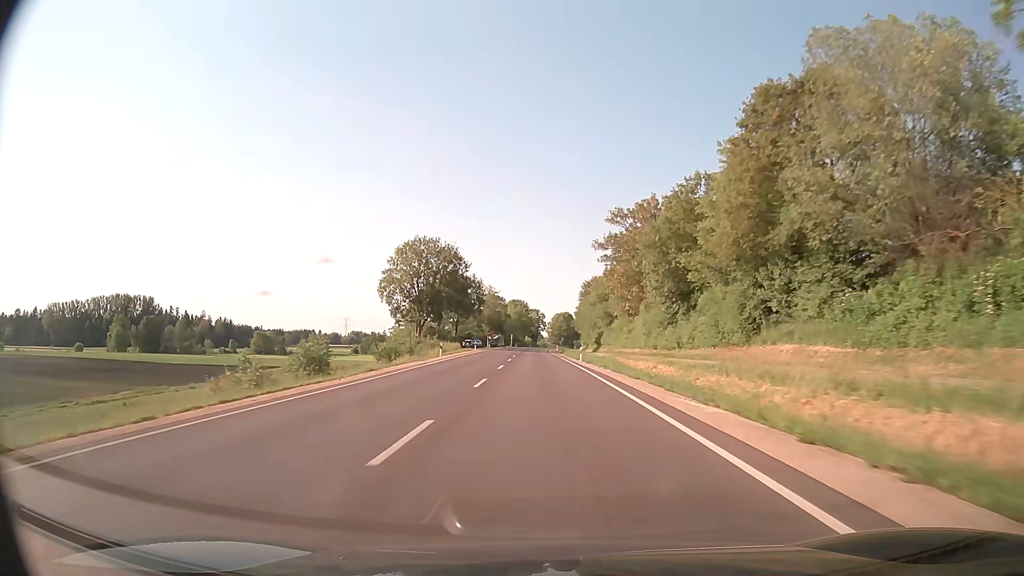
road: secondary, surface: asphalt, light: Day
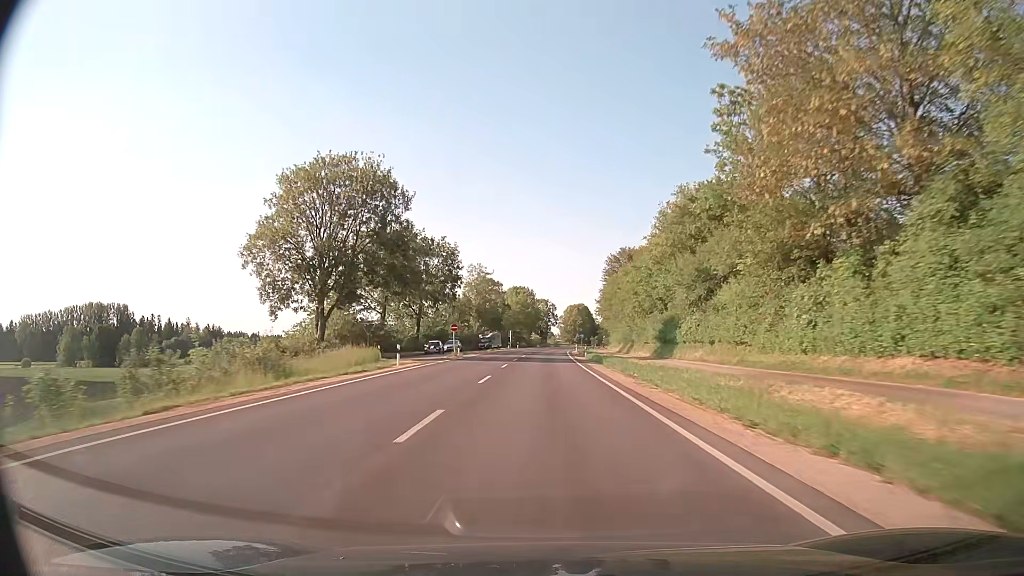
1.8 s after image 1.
(-0.6, +45.7) m; -1°
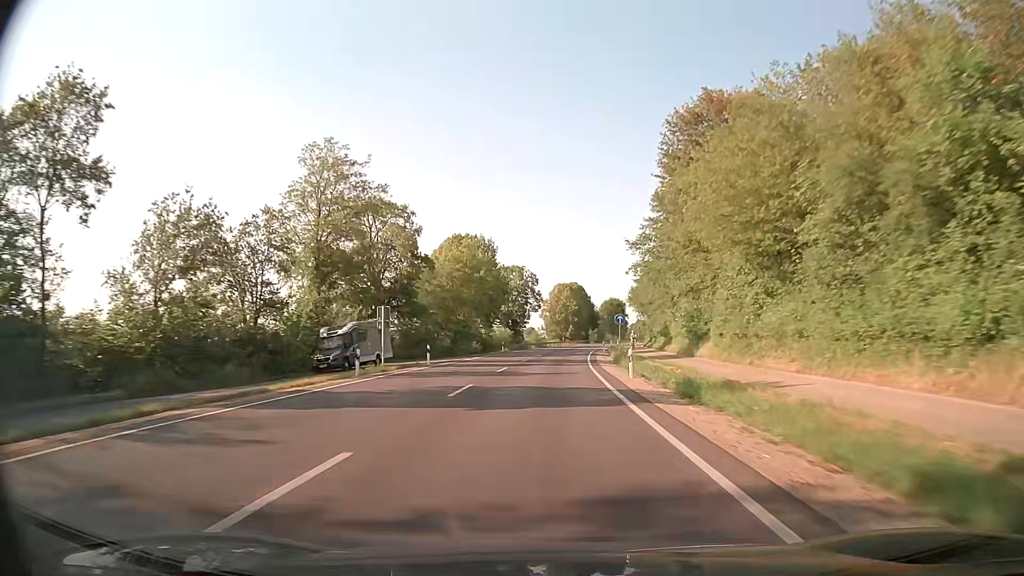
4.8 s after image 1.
(+0.8, +75.6) m; +2°
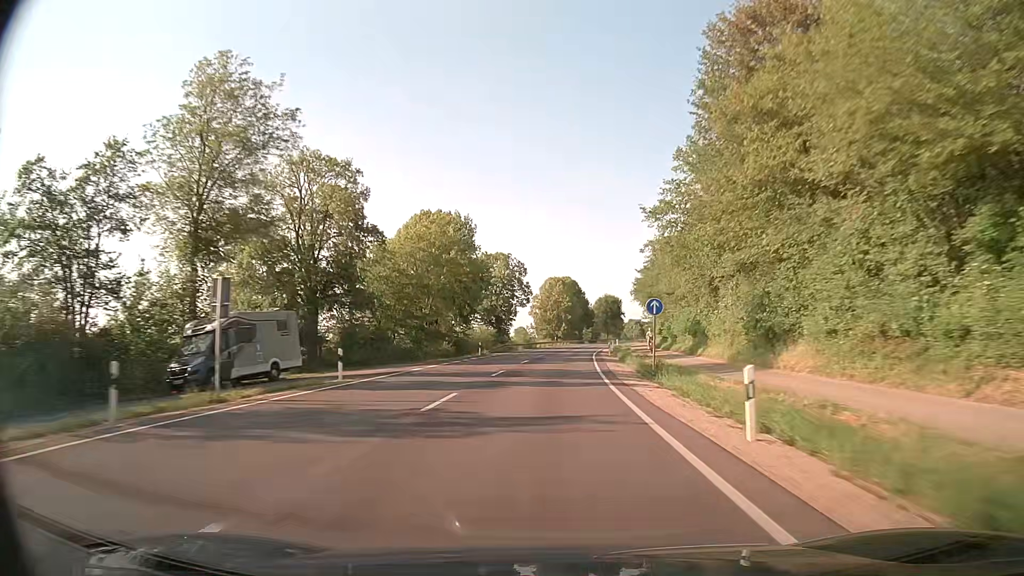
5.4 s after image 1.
(0.0, +15.0) m; +1°
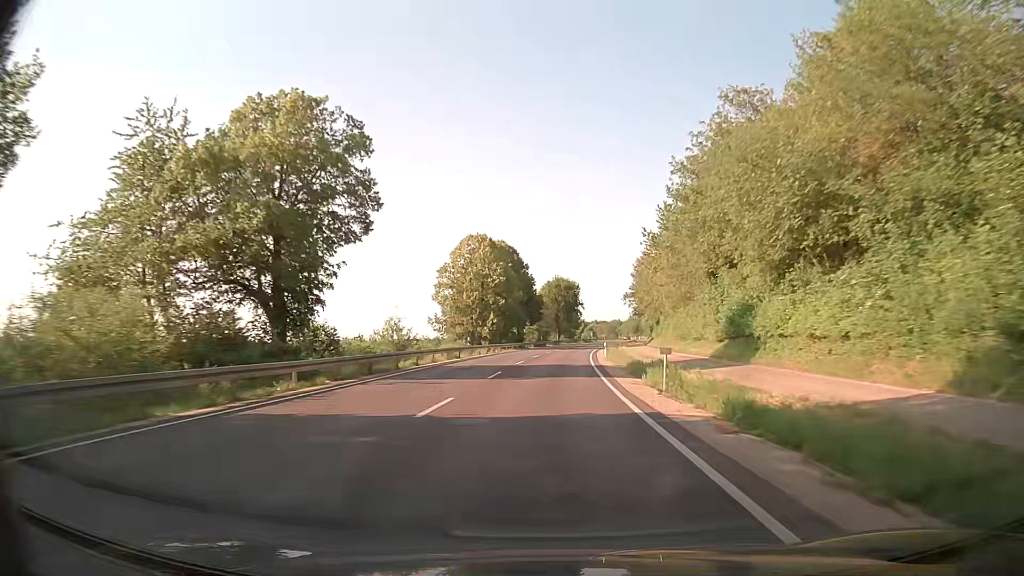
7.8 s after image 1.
(+2.6, +59.6) m; +5°
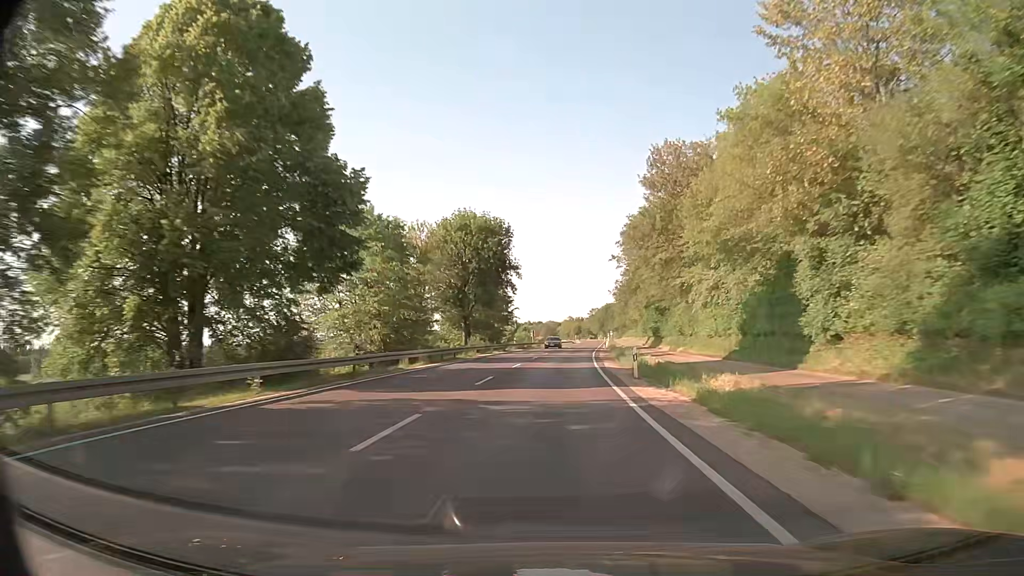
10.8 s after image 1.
(+3.4, +74.4) m; +5°
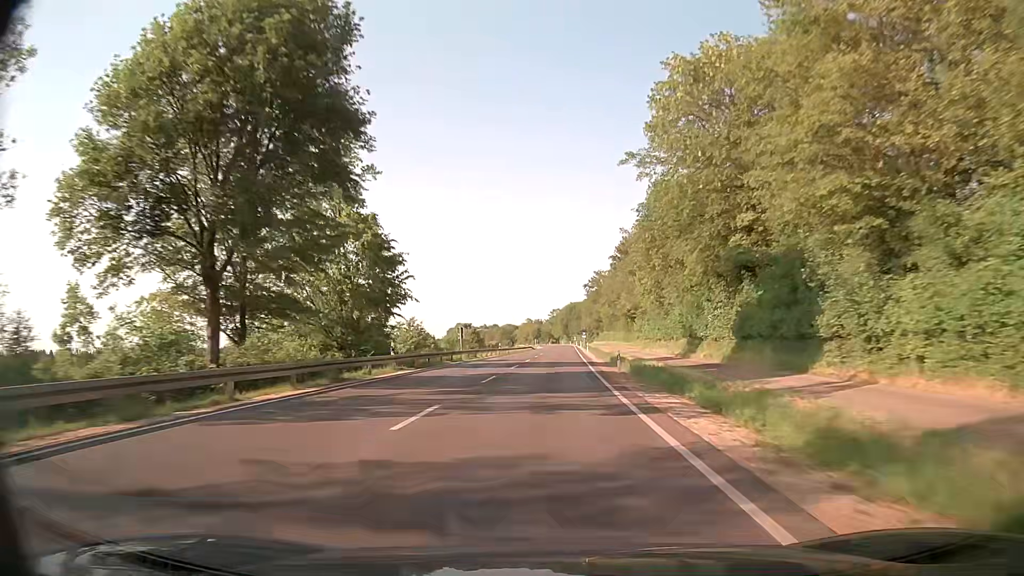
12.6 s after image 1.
(+1.5, +45.1) m; +4°
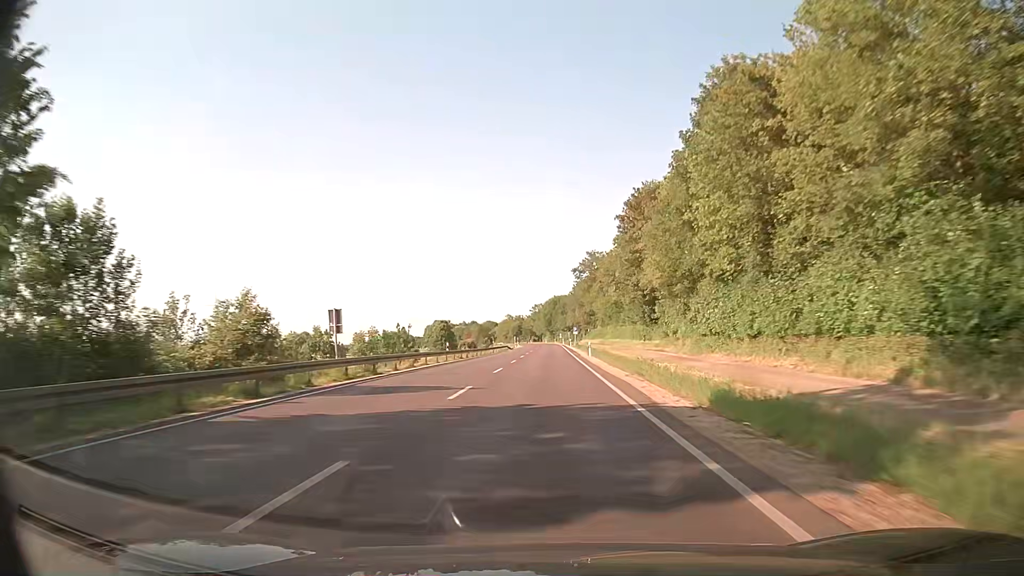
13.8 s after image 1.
(+0.3, +30.2) m; +1°
(0, +10) (0, +20) (0, +30) (0, +40) (0, +50) (0, +60) (0, +70) (0, +80) (+1, +90) (+1, +100) m
